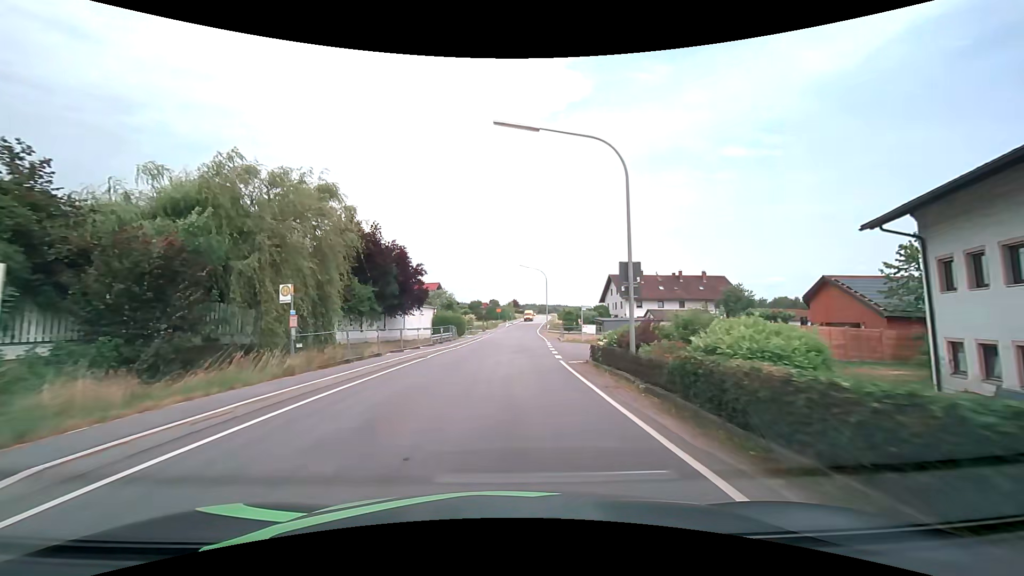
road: secondary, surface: asphalt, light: Day
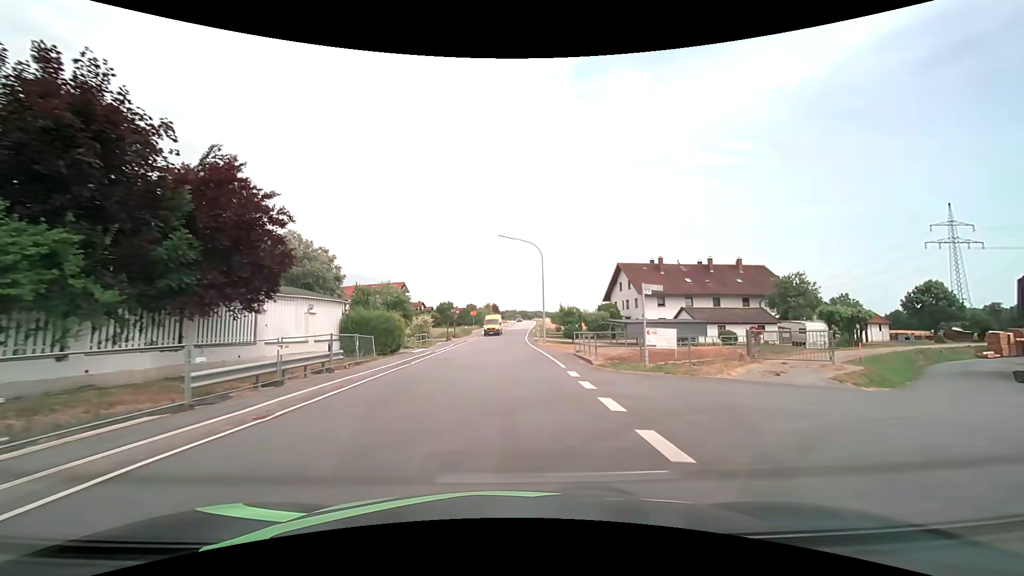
(+0.5, +22.8) m; +2°
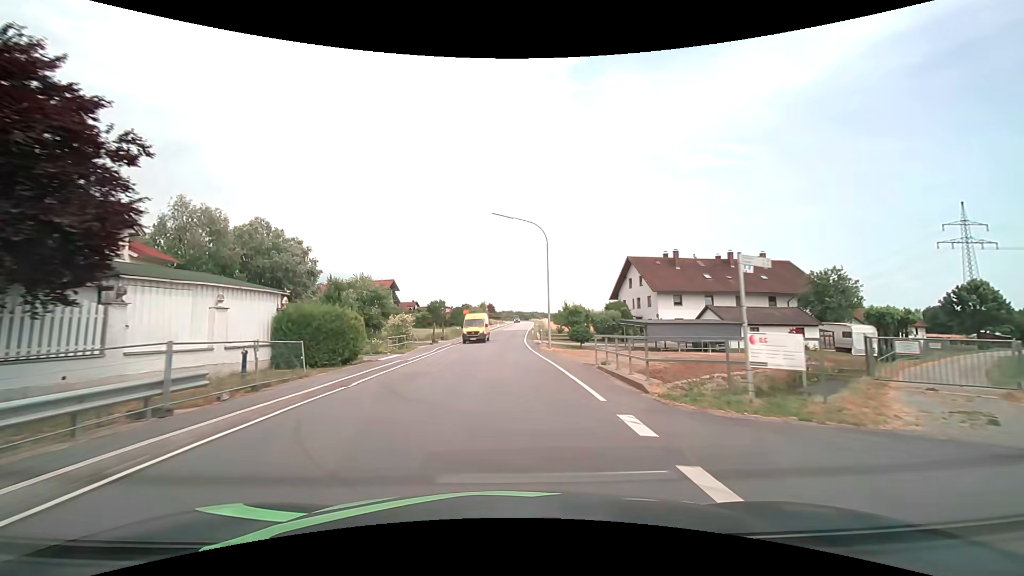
(+0.1, +7.6) m; +1°
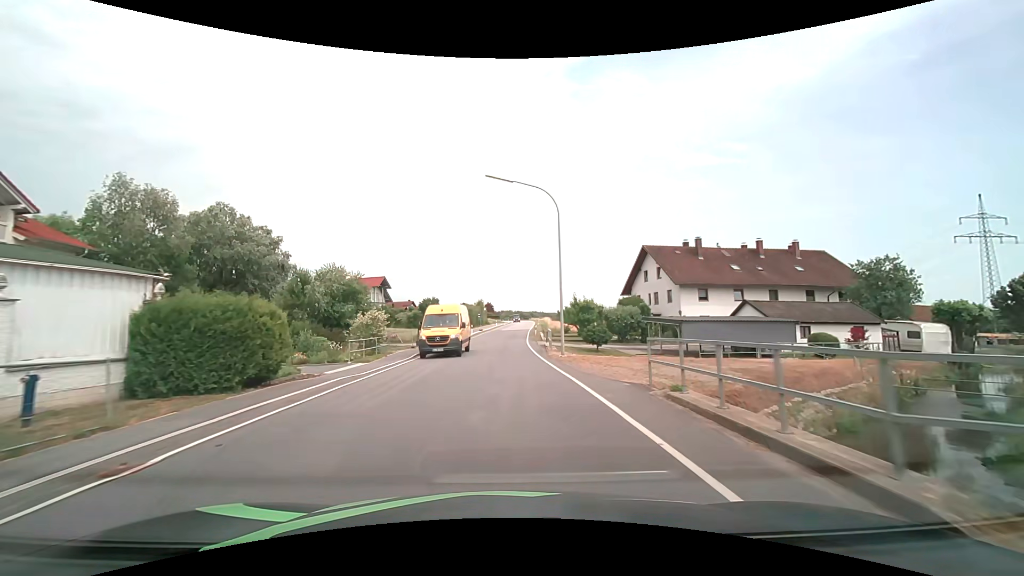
(0.0, +7.5) m; 0°
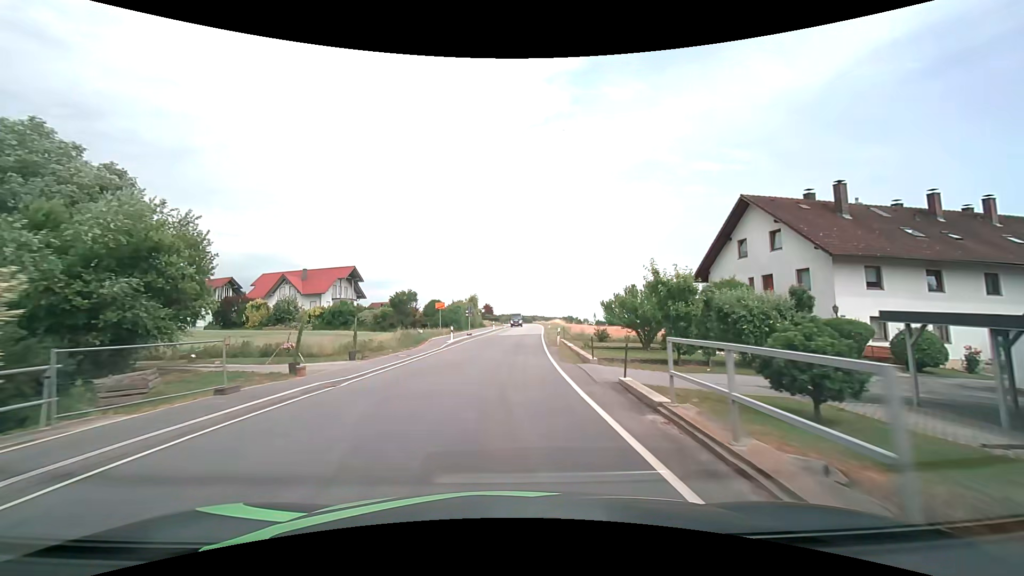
(-0.1, +22.4) m; 0°
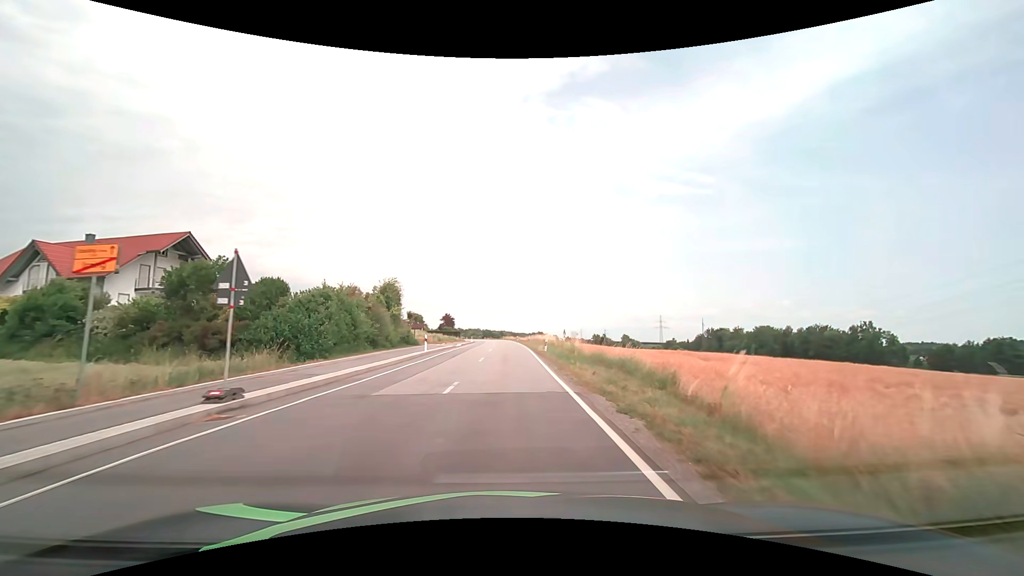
(+1.1, +37.2) m; +4°
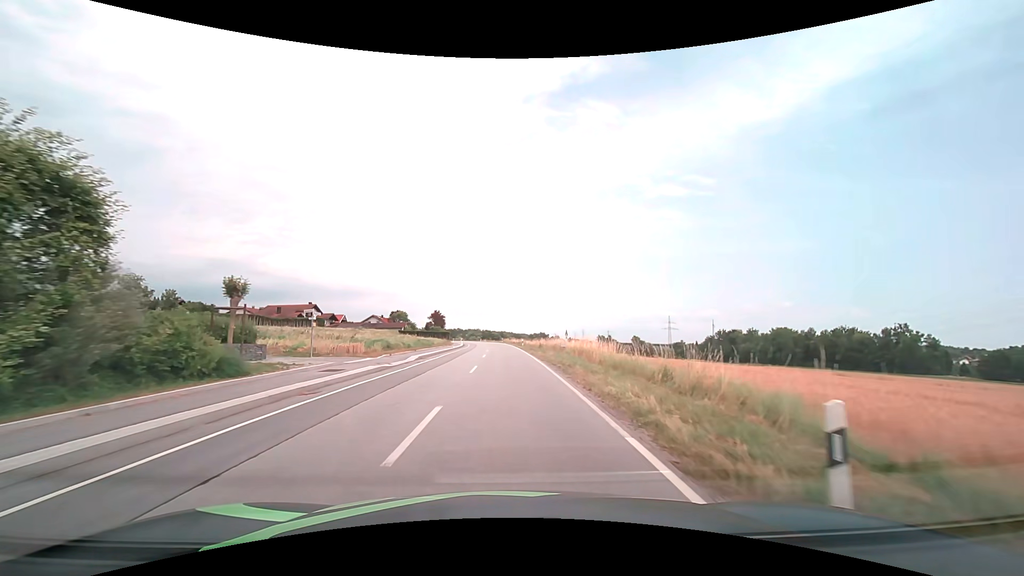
(+0.1, +28.5) m; 0°
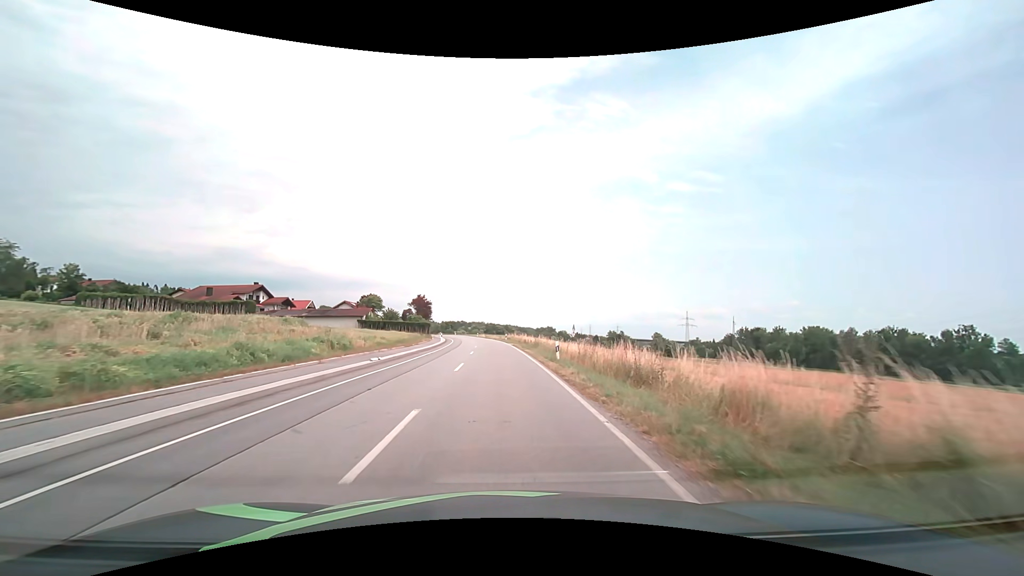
(-0.1, +36.9) m; -1°
(0, +10) (0, +20) (-1, +30) (-1, +40) (-1, +50) (-2, +60) (-3, +70) (-4, +80) (-6, +90) (-7, +100) m
